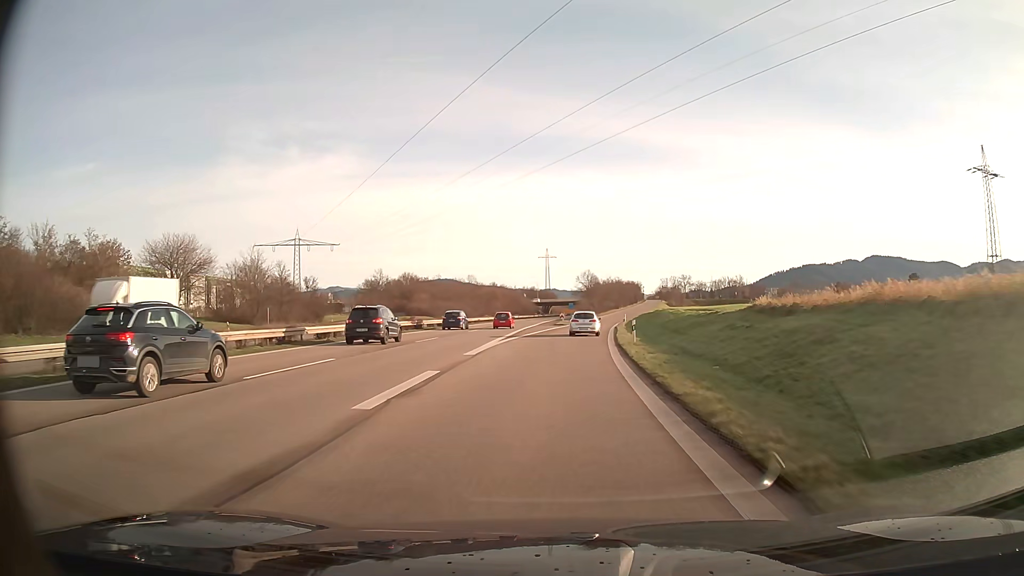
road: trunk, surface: asphalt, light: Day
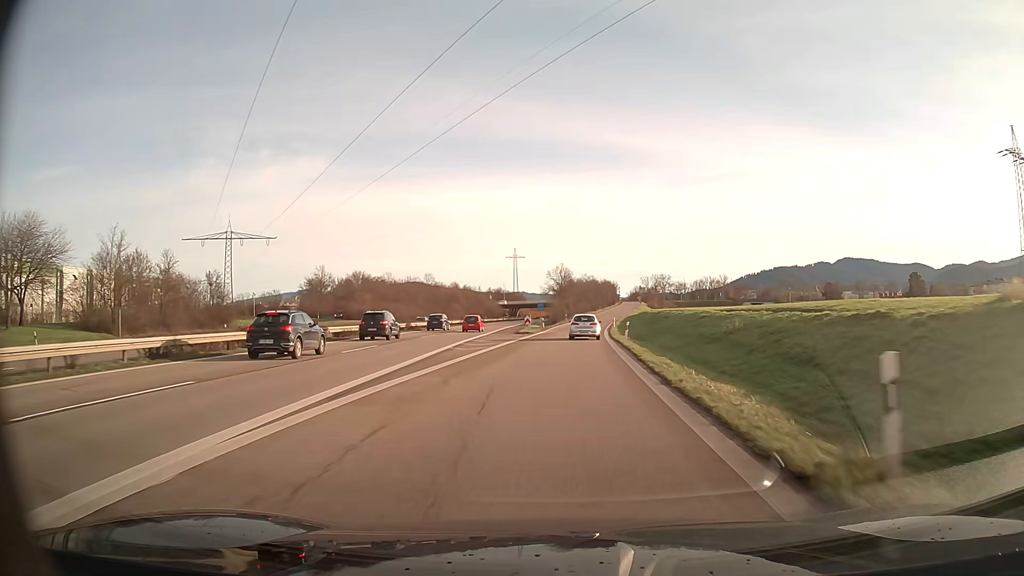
(+0.5, +24.2) m; +2°
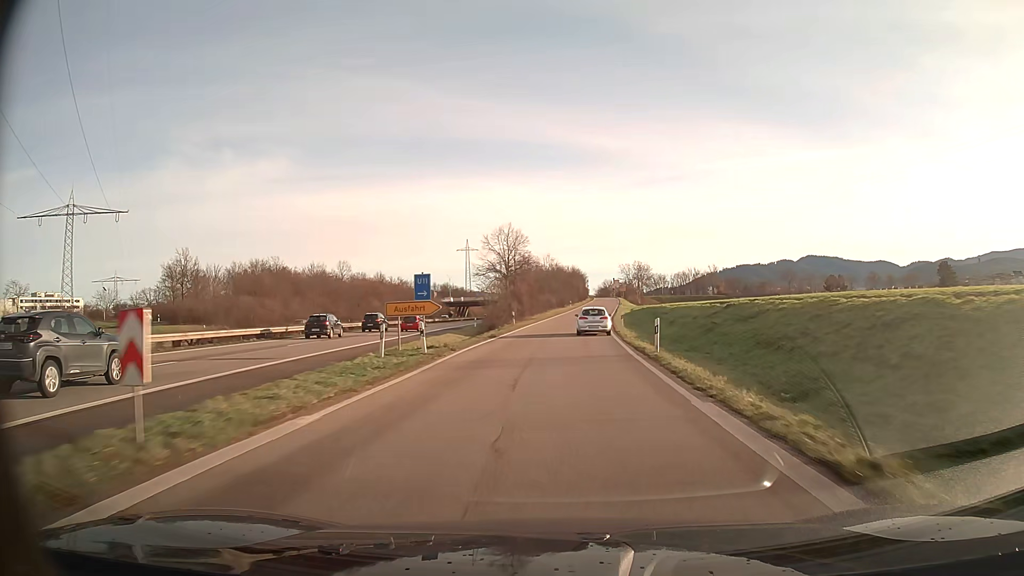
(+1.5, +48.0) m; +3°
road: trunk_link
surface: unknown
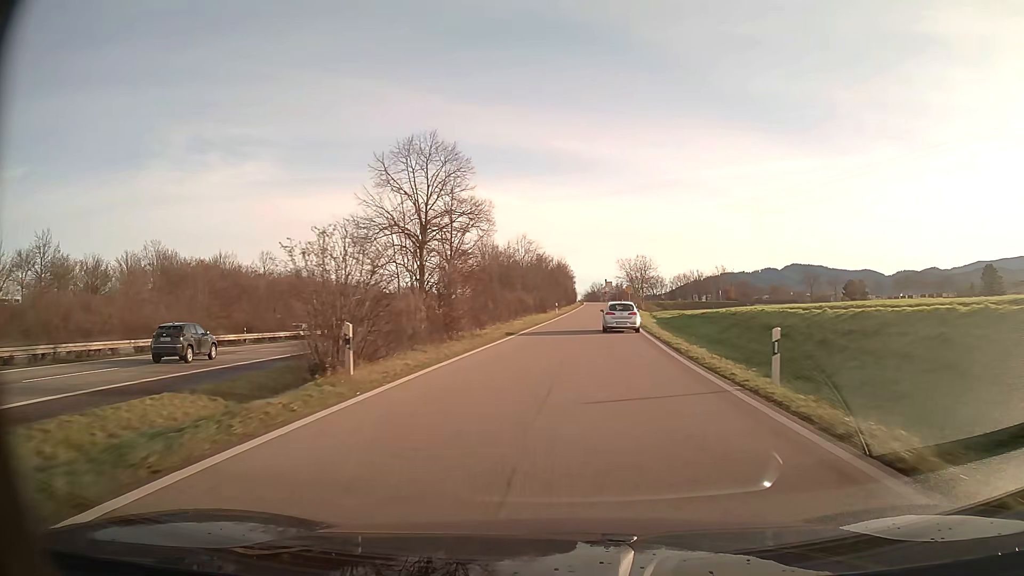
(+0.5, +34.5) m; +2°
(0, +10) (0, +20) (+1, +30) (+1, +40) (+2, +50) (+2, +60) (+3, +70) (+4, +80) (+5, +90) (+5, +100) m
